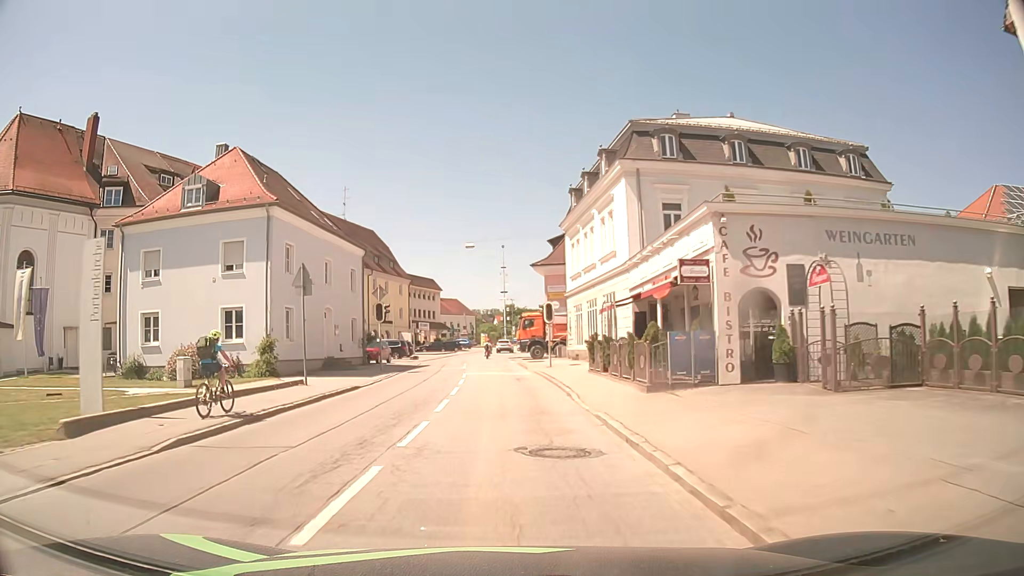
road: secondary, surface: asphalt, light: Day
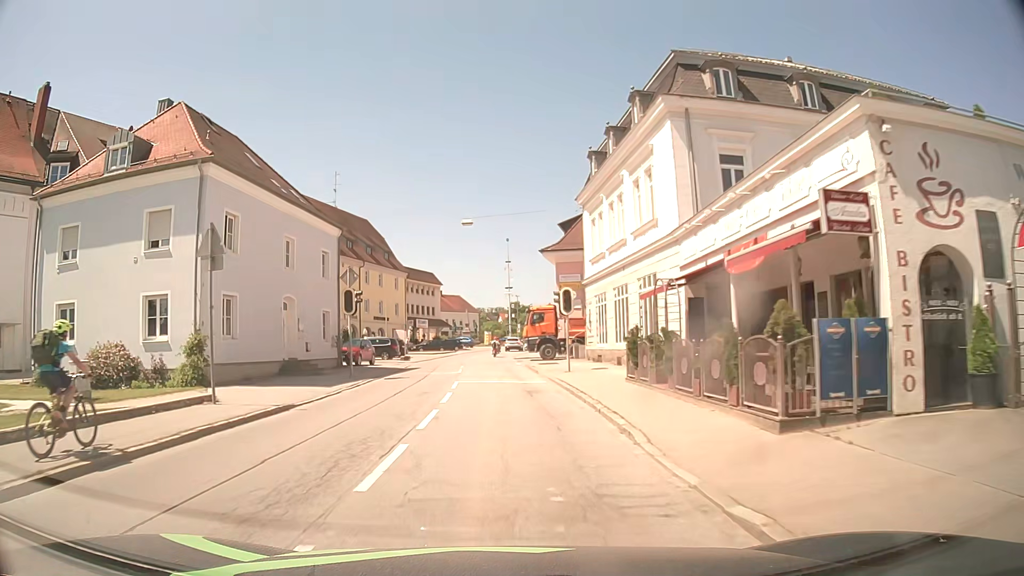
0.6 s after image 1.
(0.0, +7.6) m; 0°
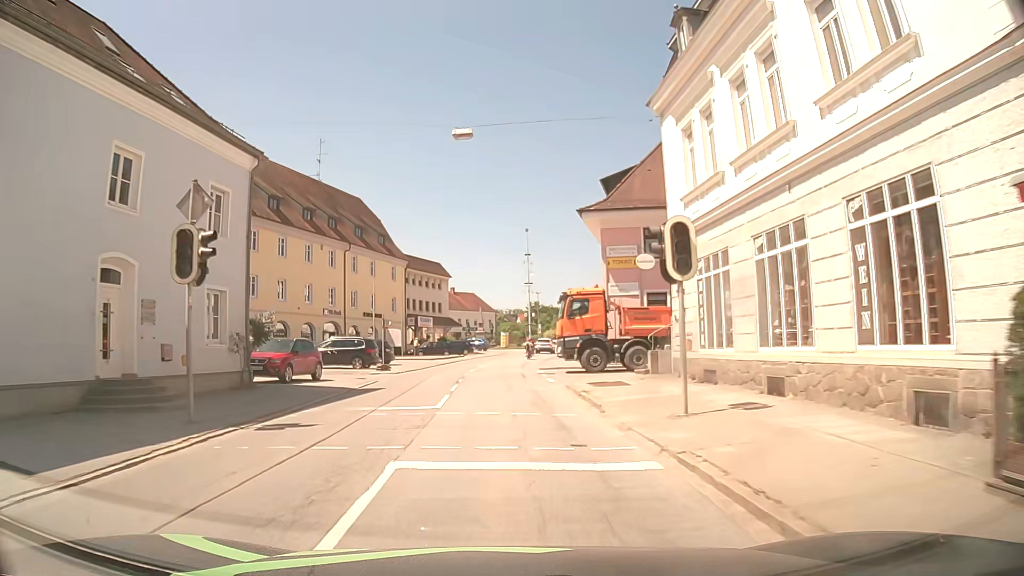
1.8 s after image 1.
(-0.2, +15.1) m; -2°
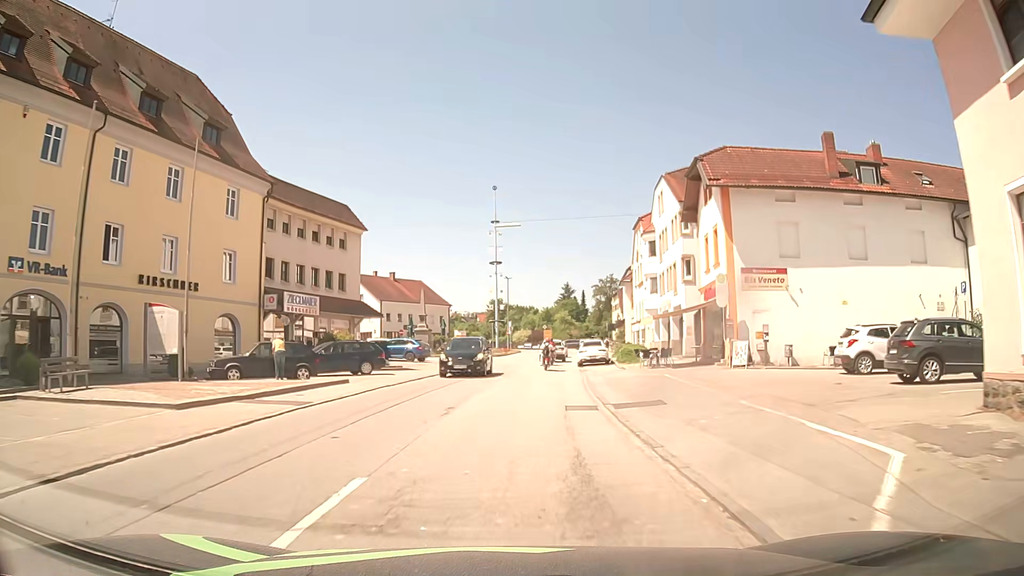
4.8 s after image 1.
(-0.2, +37.8) m; +3°
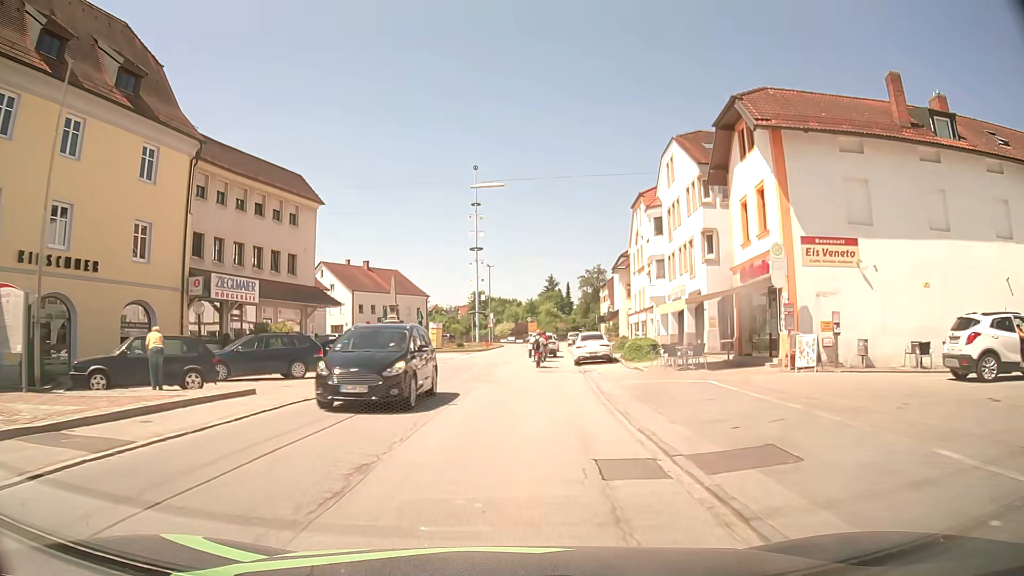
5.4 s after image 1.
(+0.1, +7.4) m; +2°
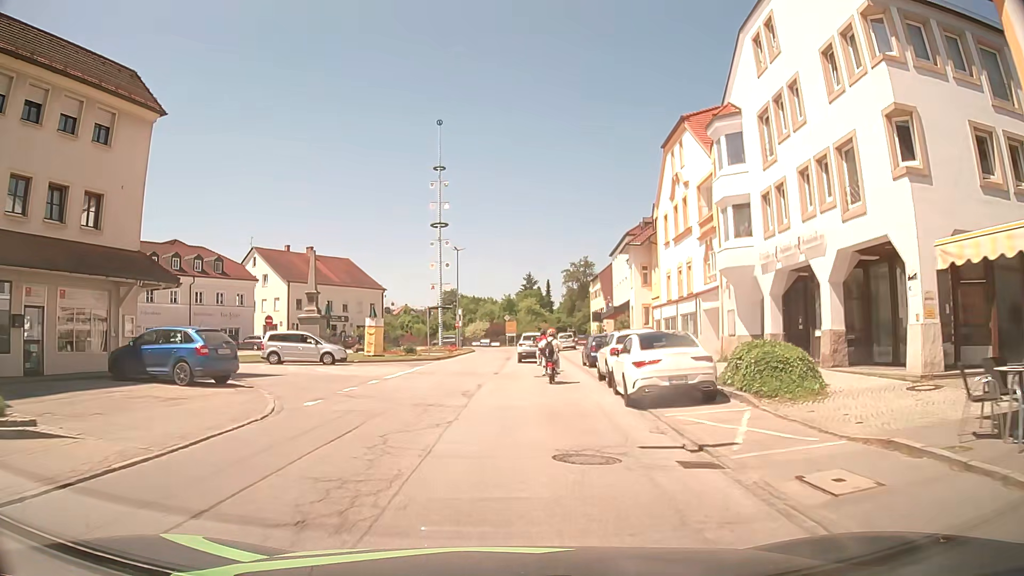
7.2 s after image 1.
(+0.3, +18.2) m; +2°
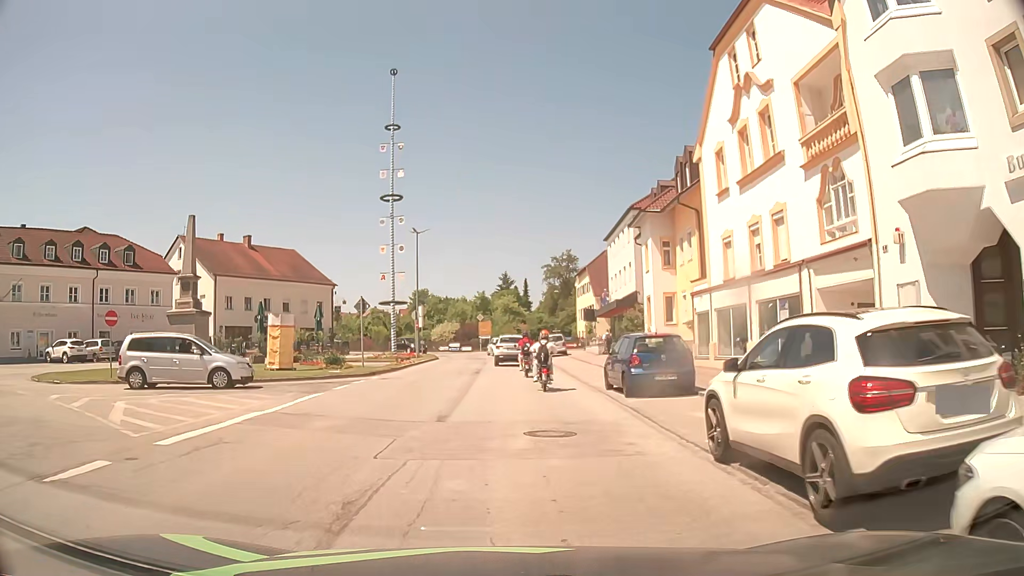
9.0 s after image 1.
(+0.3, +13.7) m; +2°
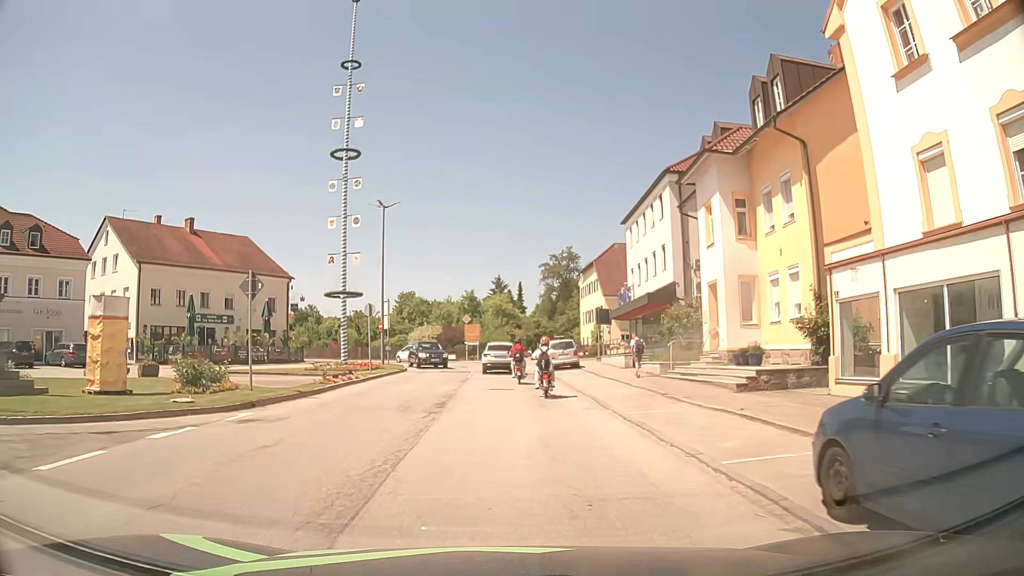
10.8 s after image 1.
(+0.2, +13.0) m; 0°
